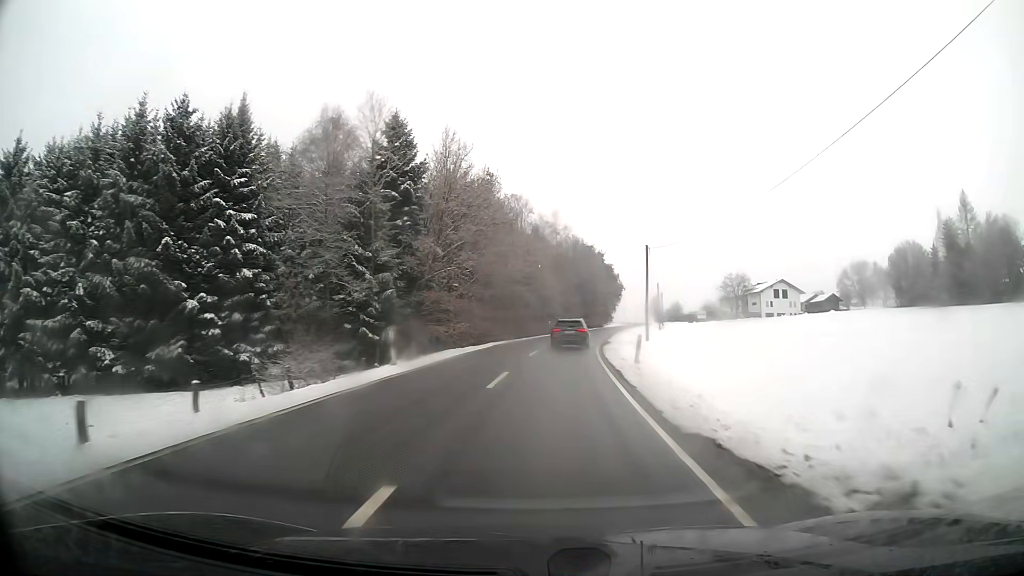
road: secondary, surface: asphalt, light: Day
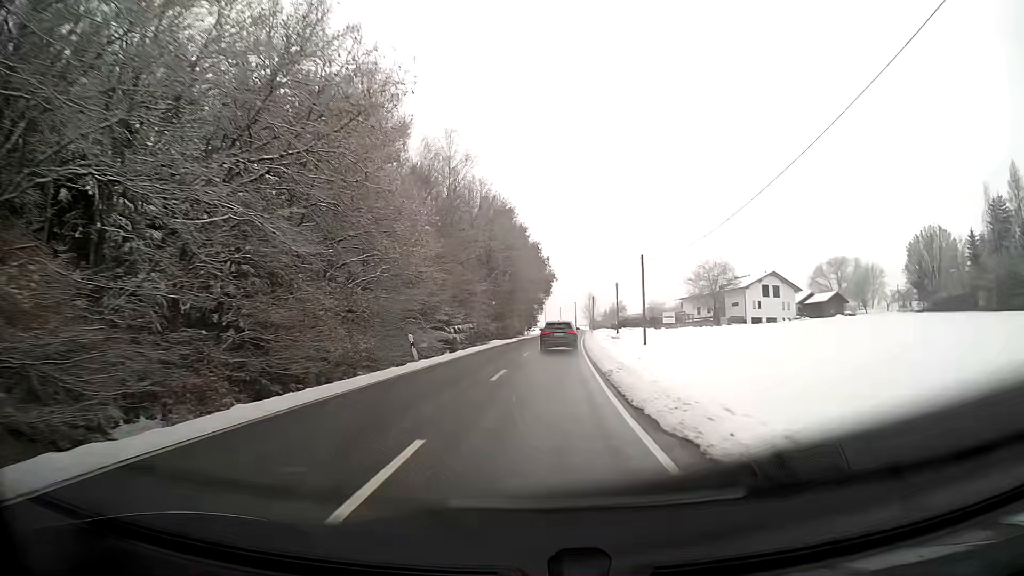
(+3.1, +45.8) m; +7°
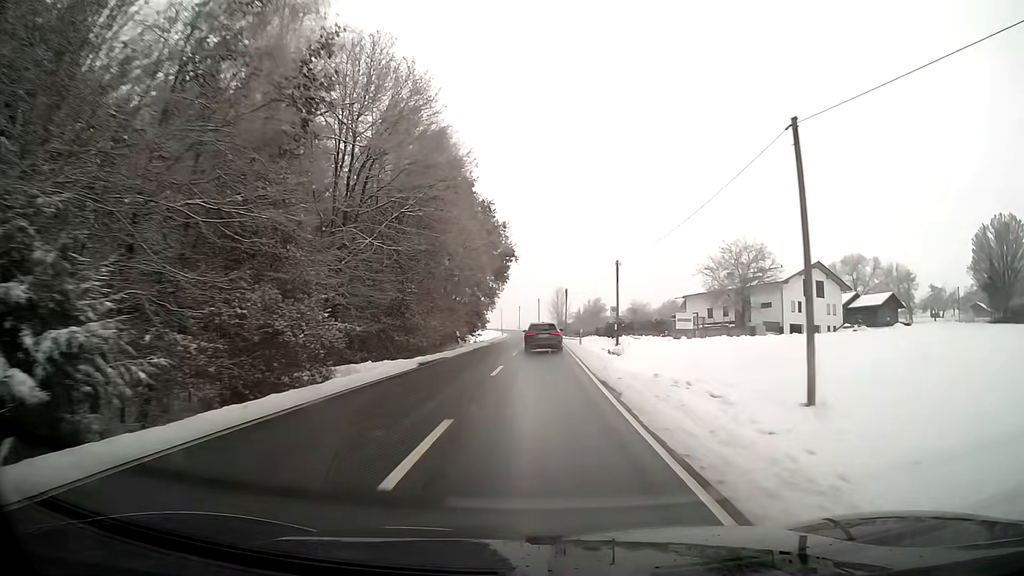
(+1.1, +34.3) m; +3°
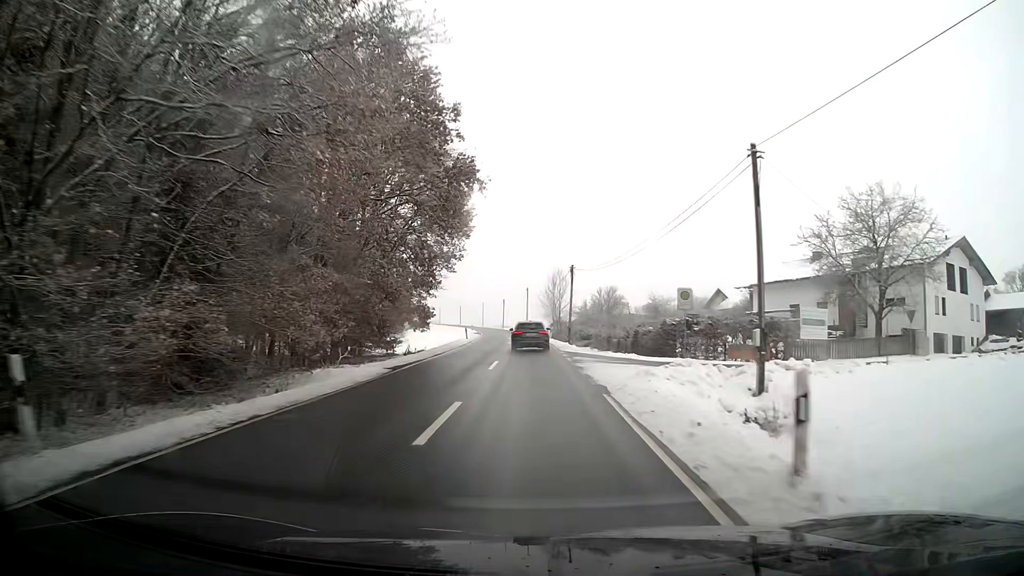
(+0.3, +34.3) m; +1°
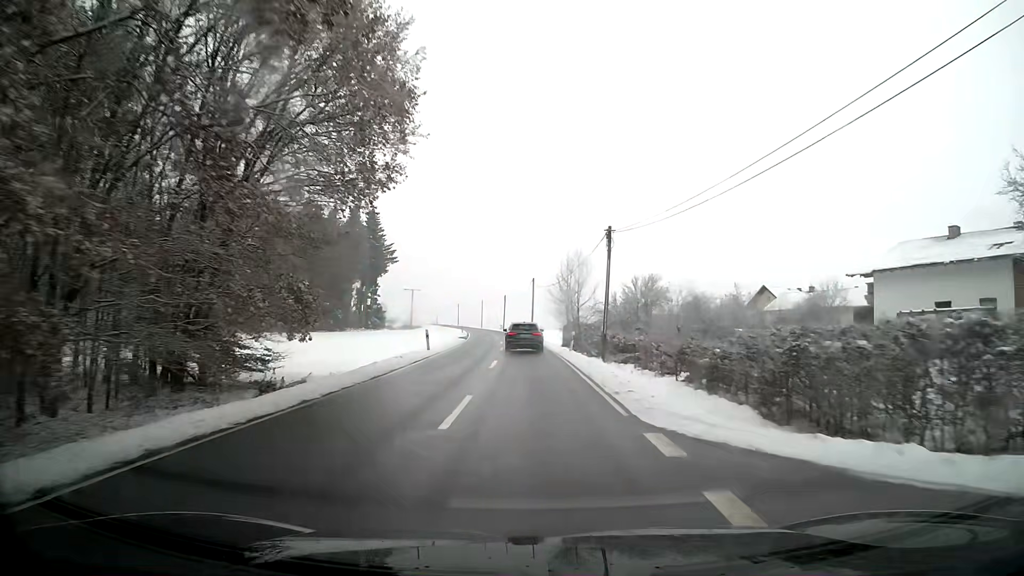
(-0.1, +22.9) m; -1°
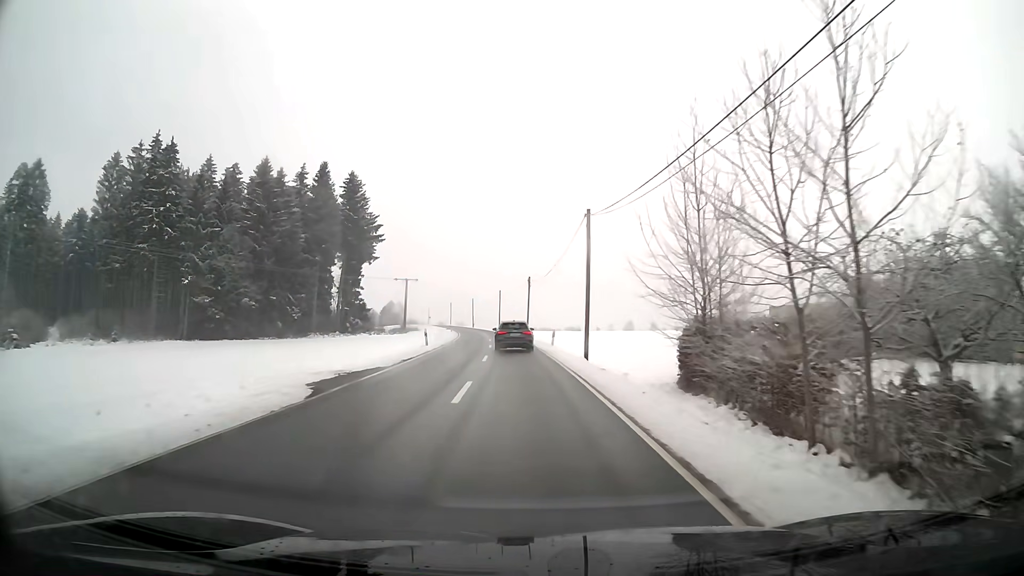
(-1.1, +45.7) m; -3°
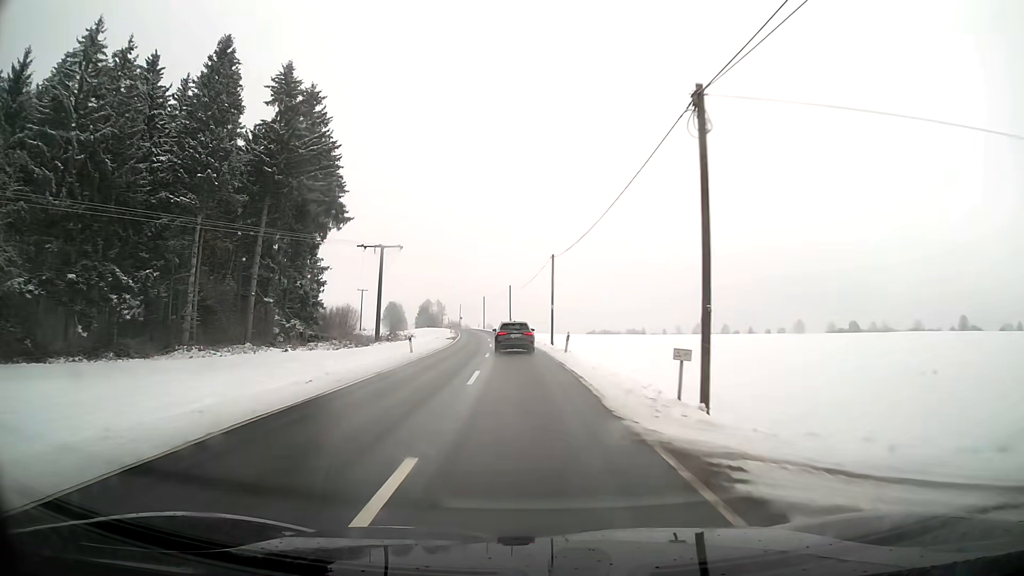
(-2.5, +57.1) m; -5°
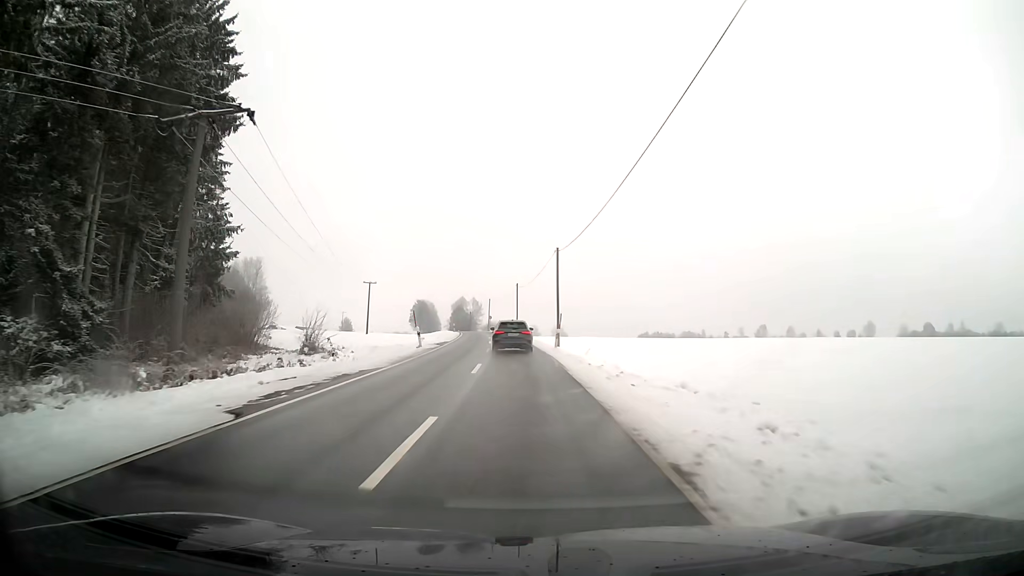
(-1.5, +45.6) m; -4°
